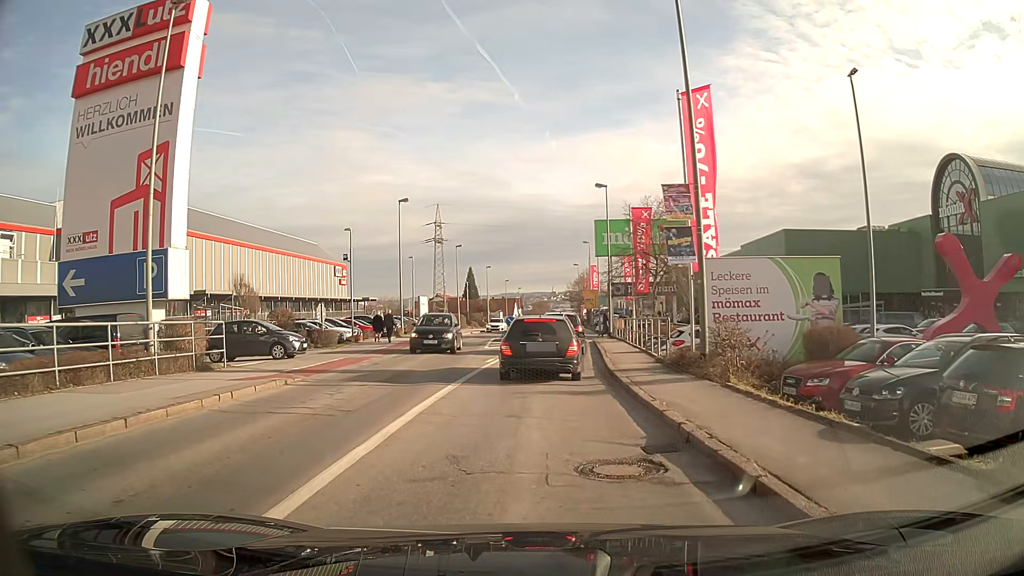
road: tertiary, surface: asphalt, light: Day
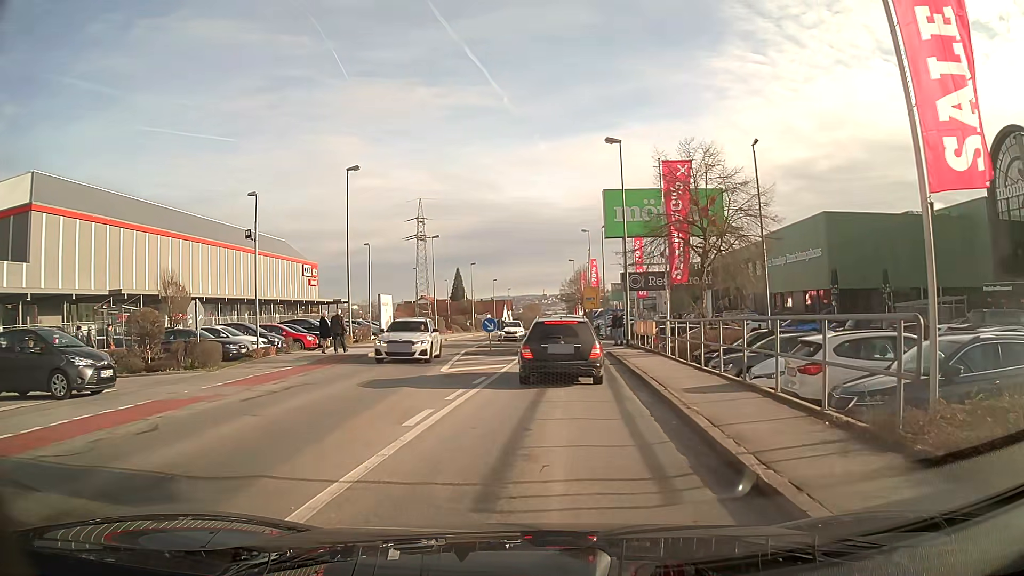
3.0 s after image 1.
(+0.1, +12.1) m; +1°
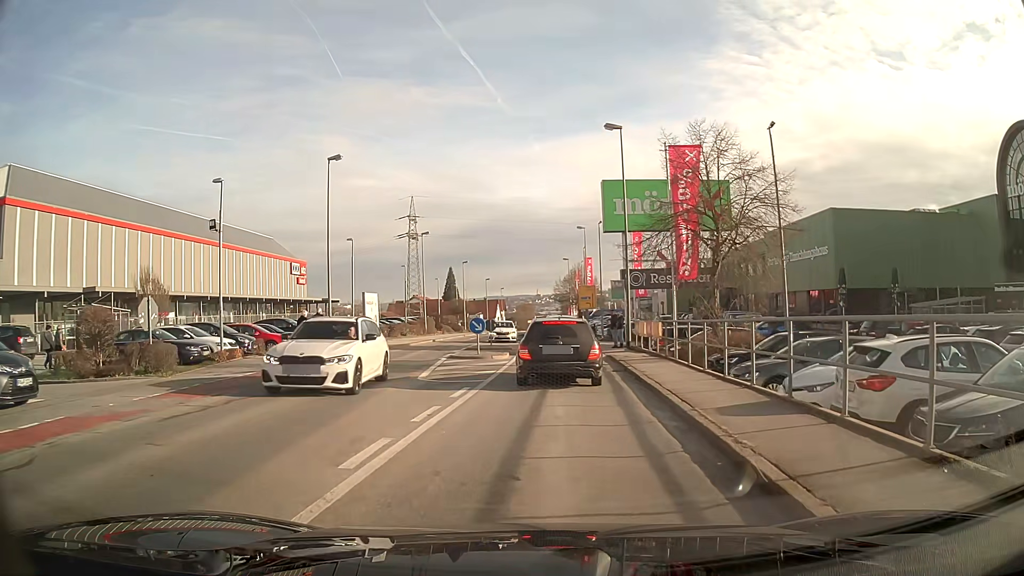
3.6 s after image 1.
(0.0, +2.6) m; 0°
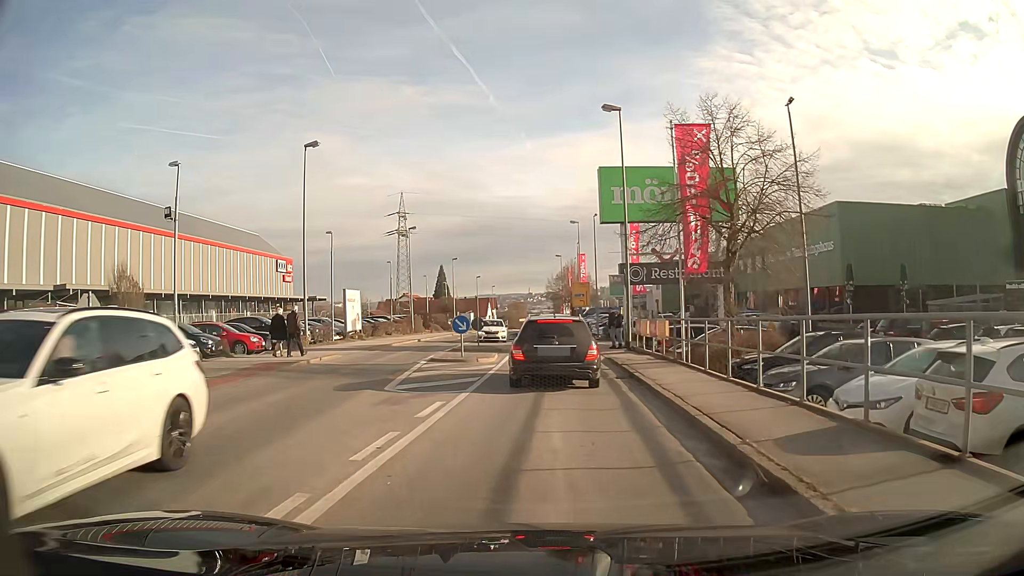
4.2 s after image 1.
(0.0, +2.6) m; +1°
